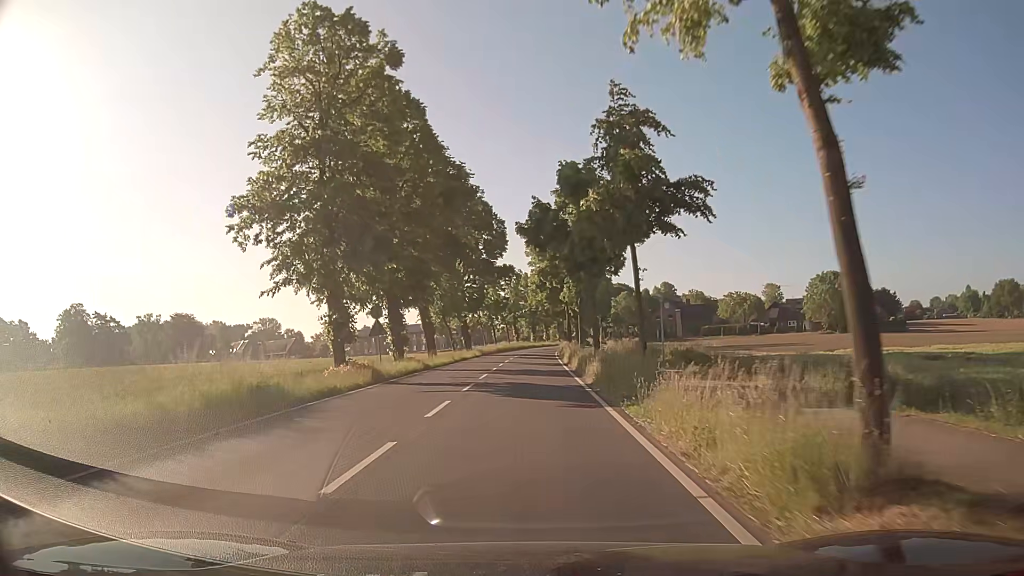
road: secondary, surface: asphalt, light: Day
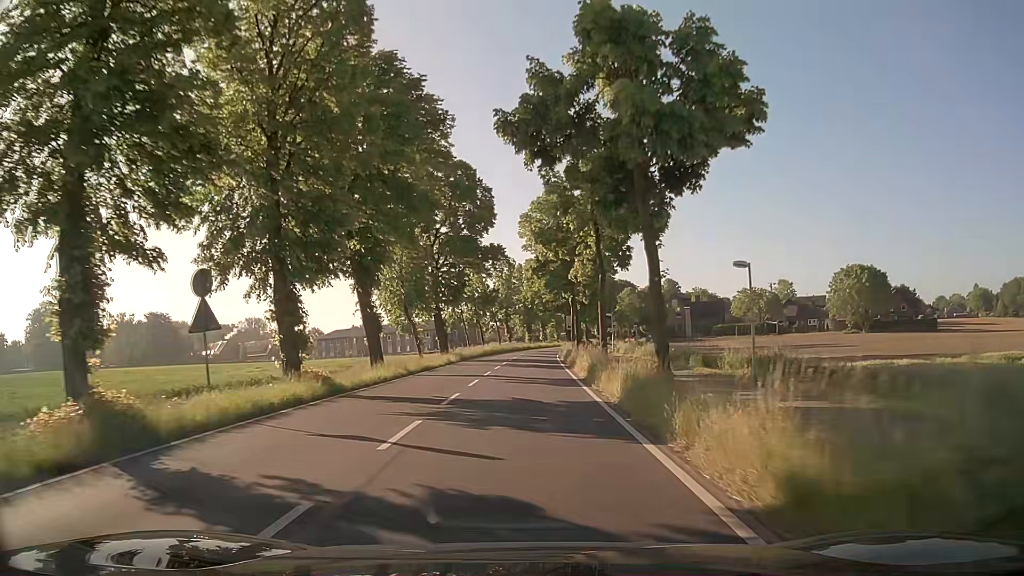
(+0.1, +15.4) m; +1°
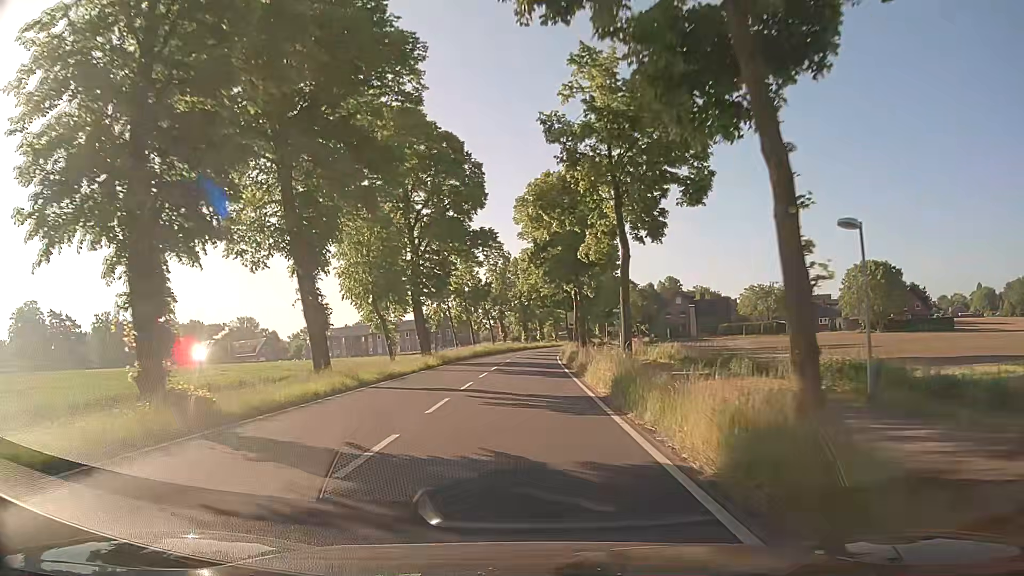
(0.0, +7.7) m; 0°
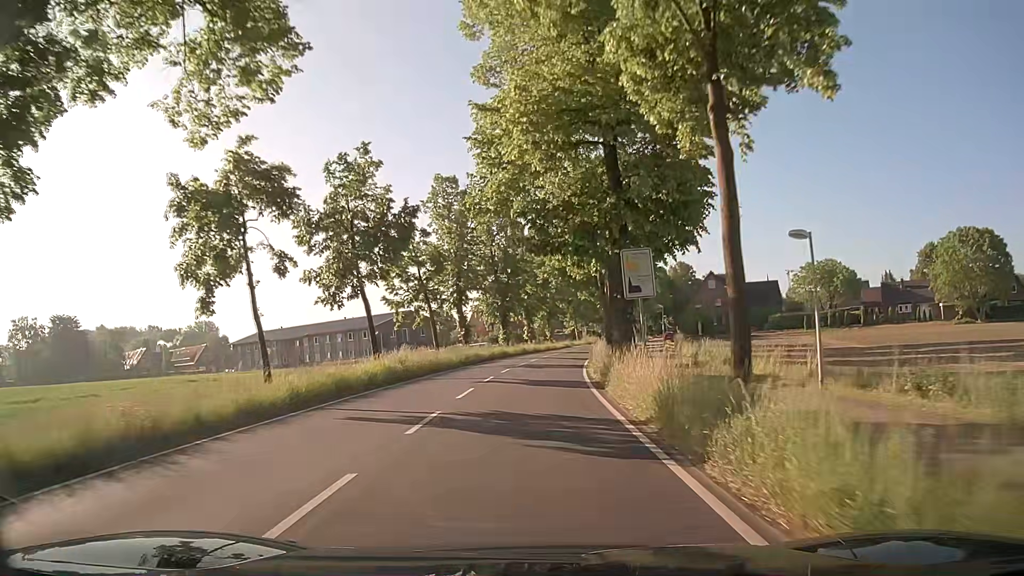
(+0.4, +38.8) m; +1°
(0, +10) (0, +20) (+1, +30) (+2, +40) (+3, +50) (+5, +60) (+7, +70) (+9, +79) (+11, +89) (+13, +99) m
